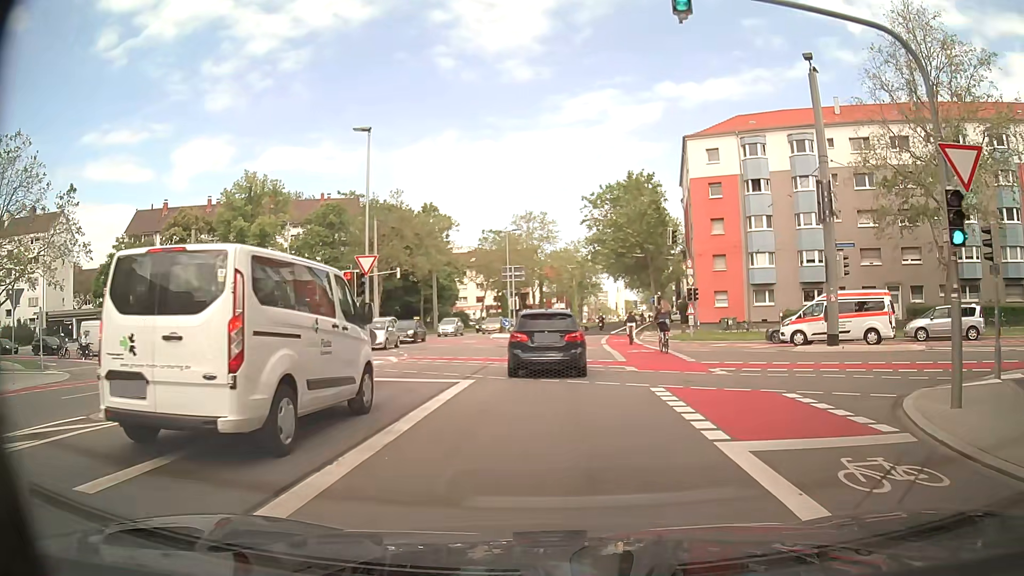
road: secondary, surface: asphalt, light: Day
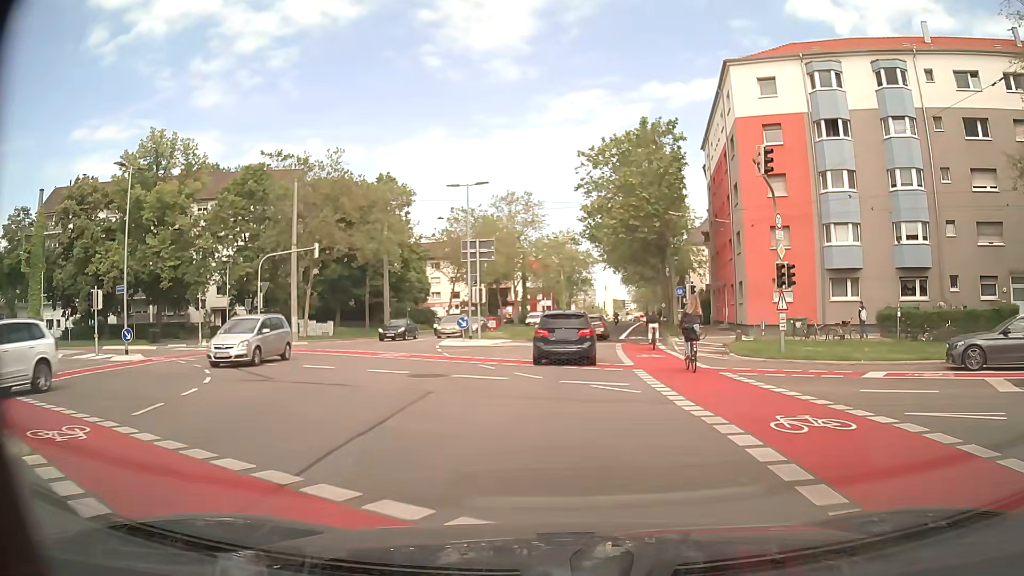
(+0.1, +18.2) m; +1°
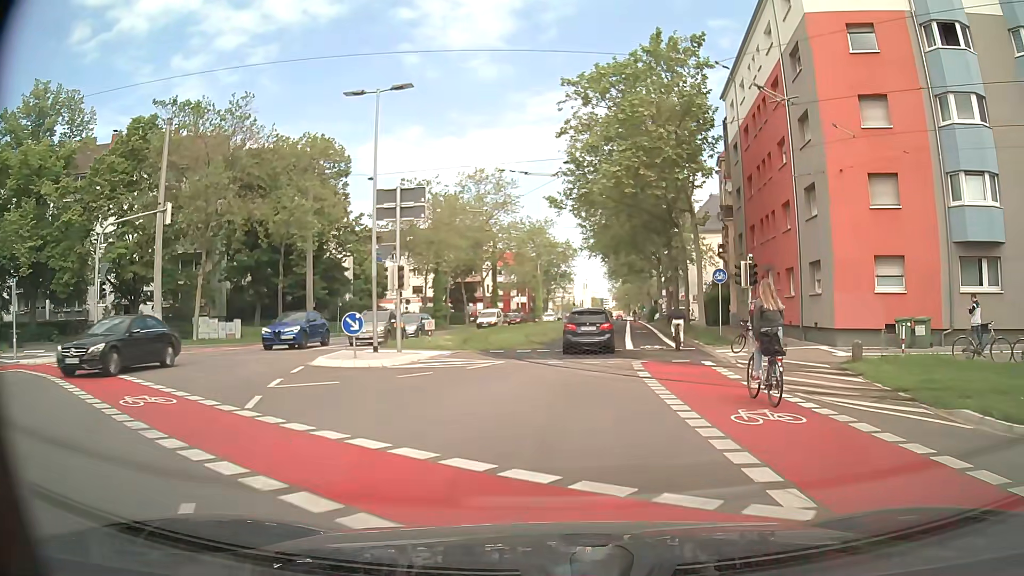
(+0.2, +15.2) m; +2°
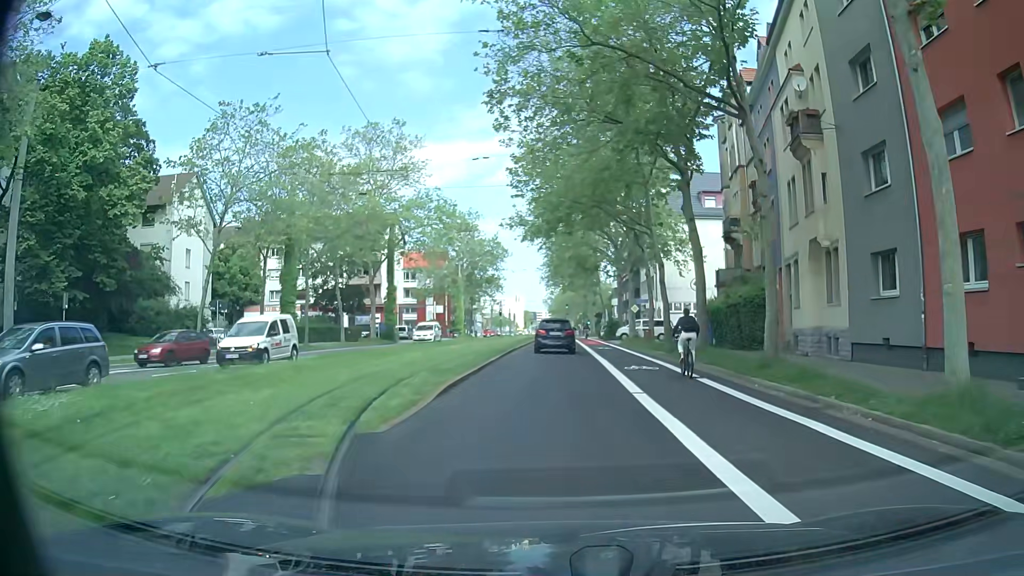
(+1.0, +26.1) m; +5°
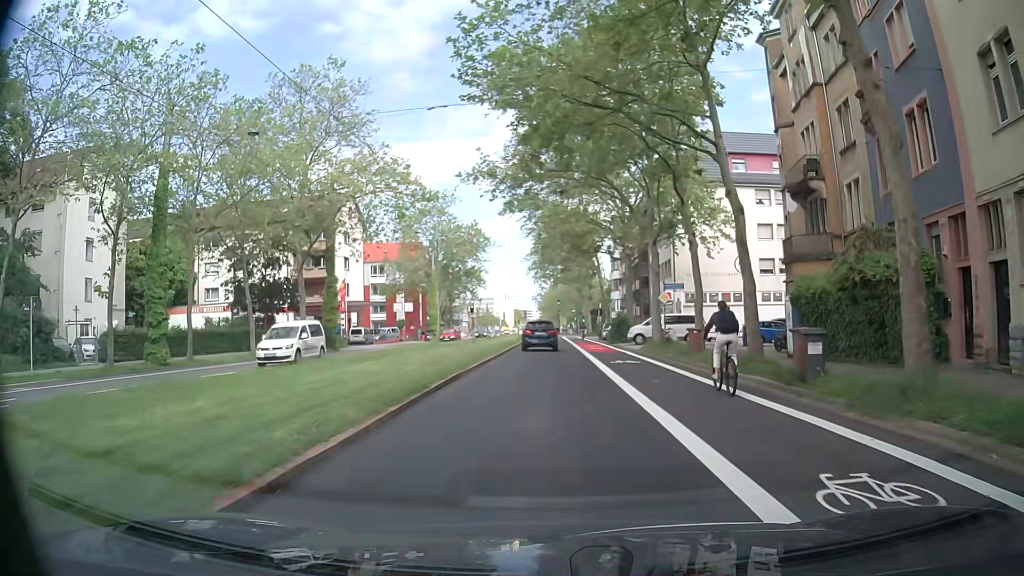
(+0.1, +15.6) m; 0°
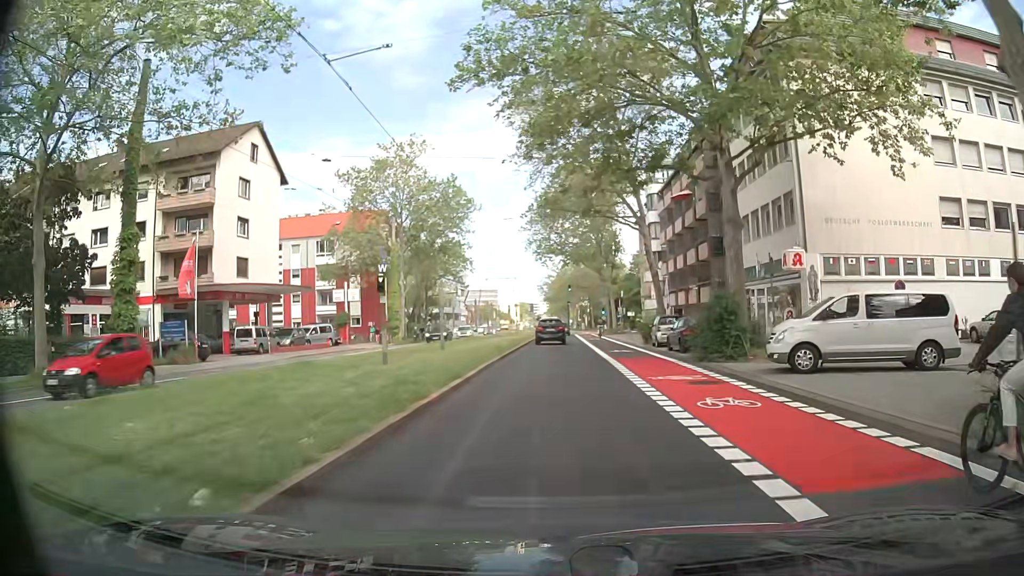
(+0.3, +27.4) m; 0°
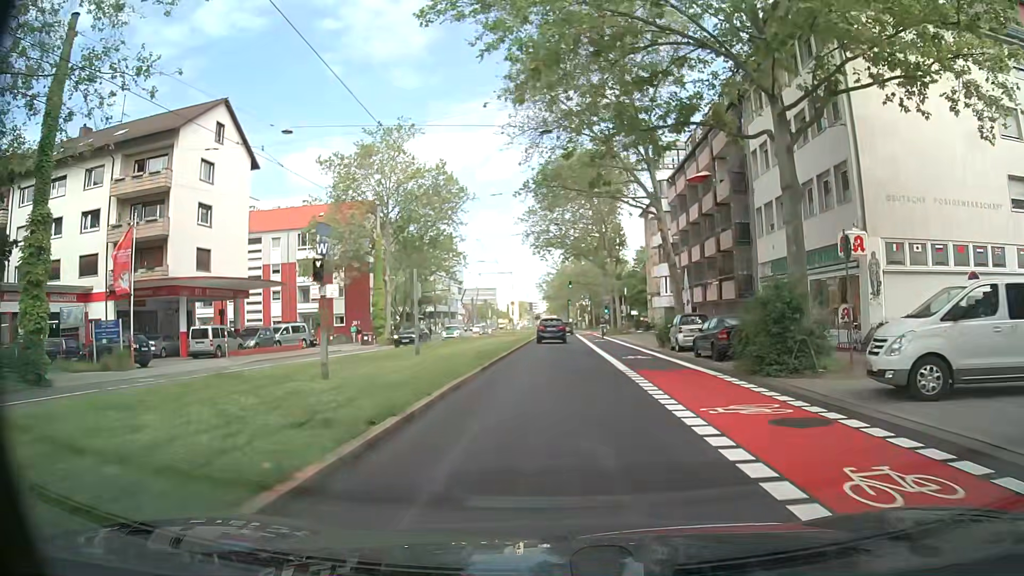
(+0.1, +5.7) m; 0°
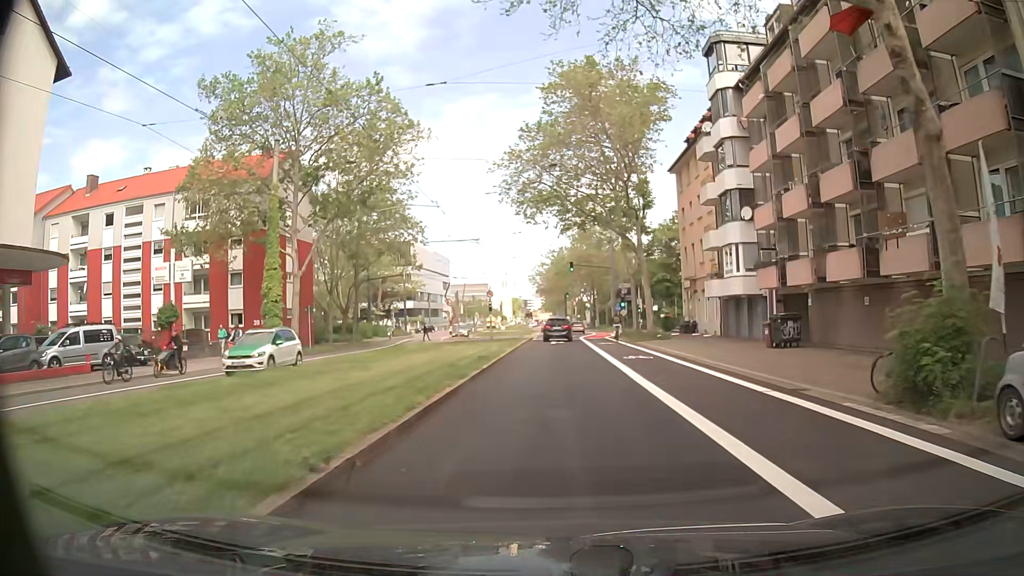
(+0.1, +23.0) m; 0°
